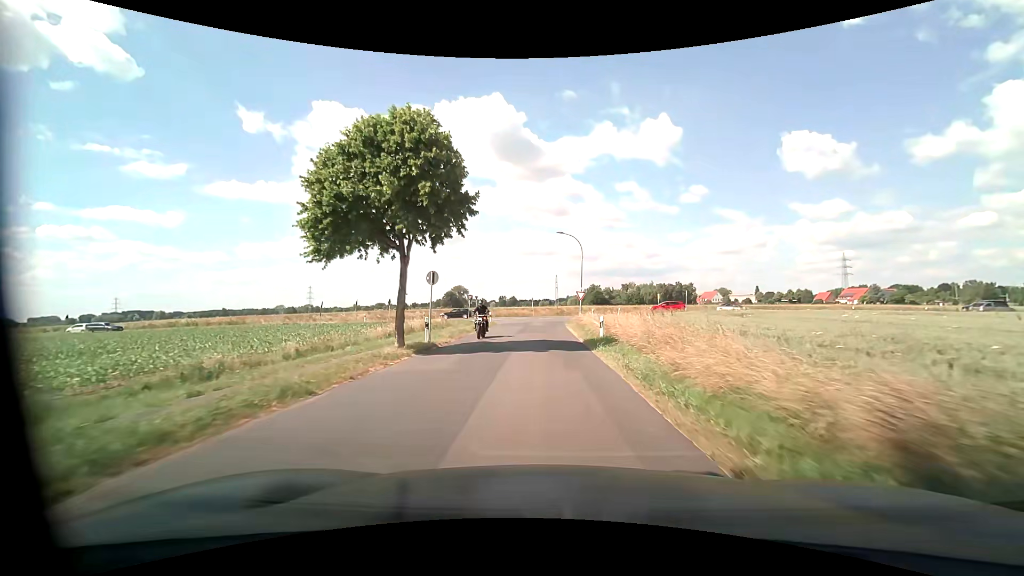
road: residential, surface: asphalt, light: Day
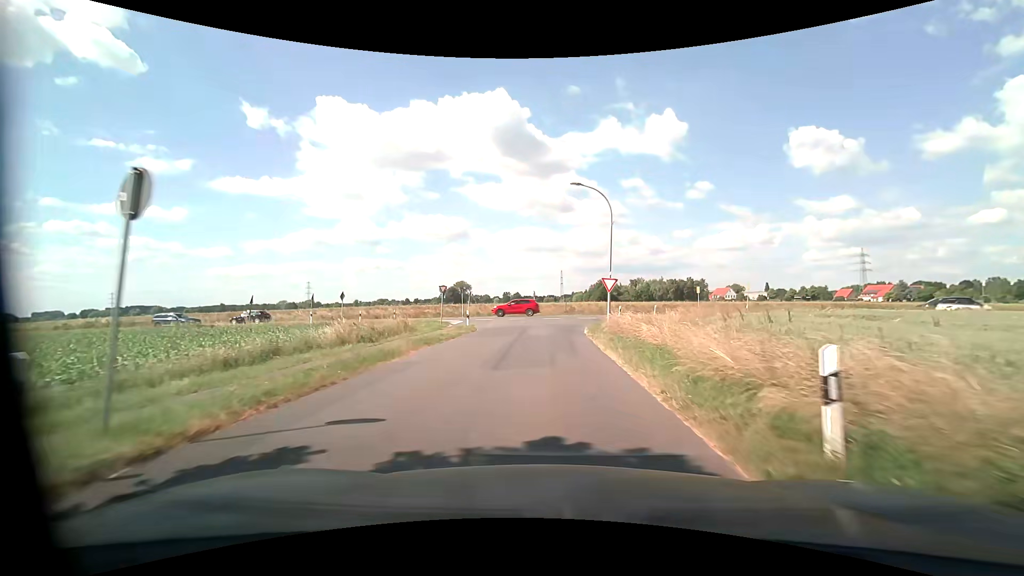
(0.0, +15.4) m; -1°
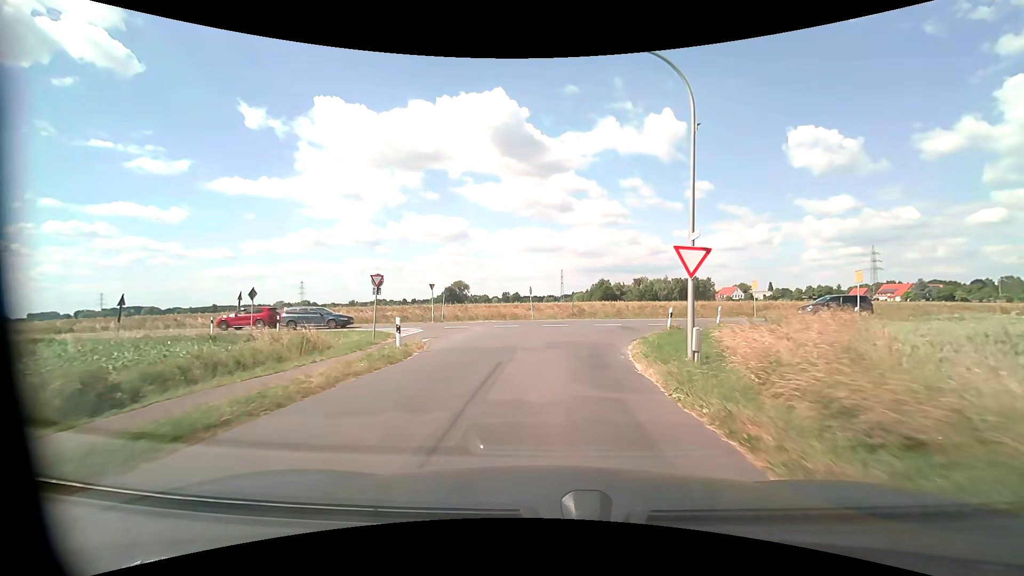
(0.0, +13.8) m; 0°
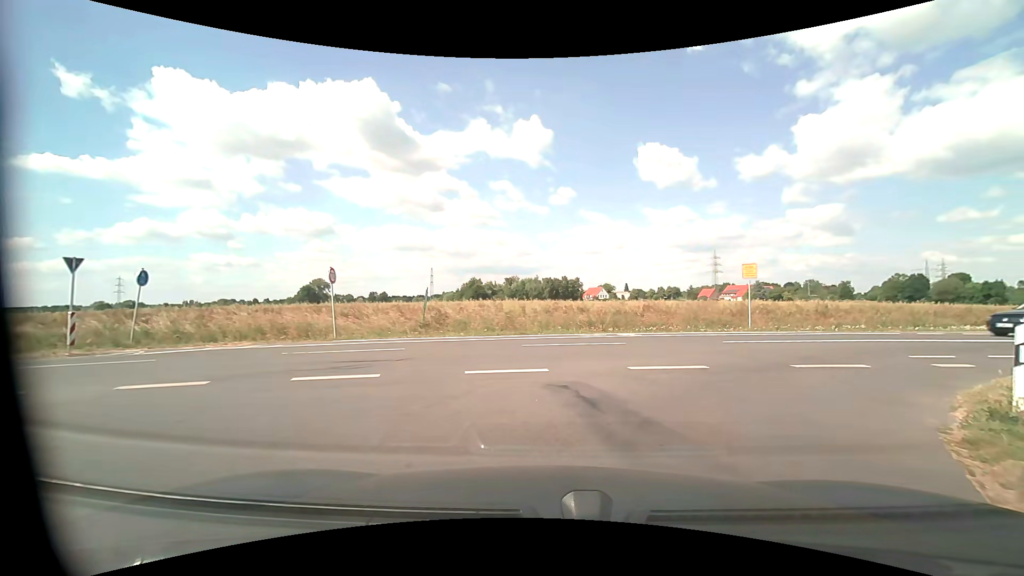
(+1.4, +19.8) m; +14°
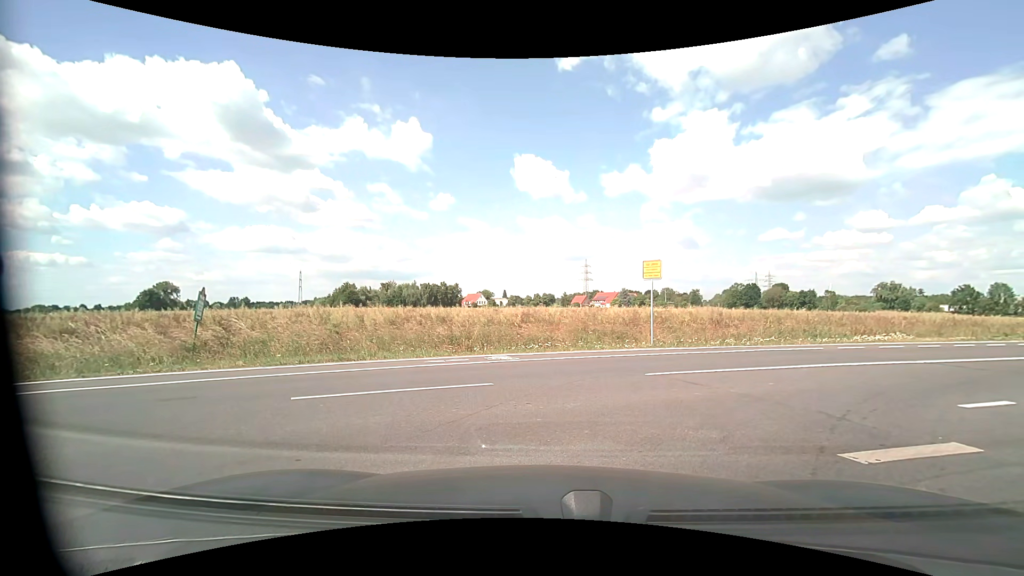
(+0.7, +5.7) m; +13°
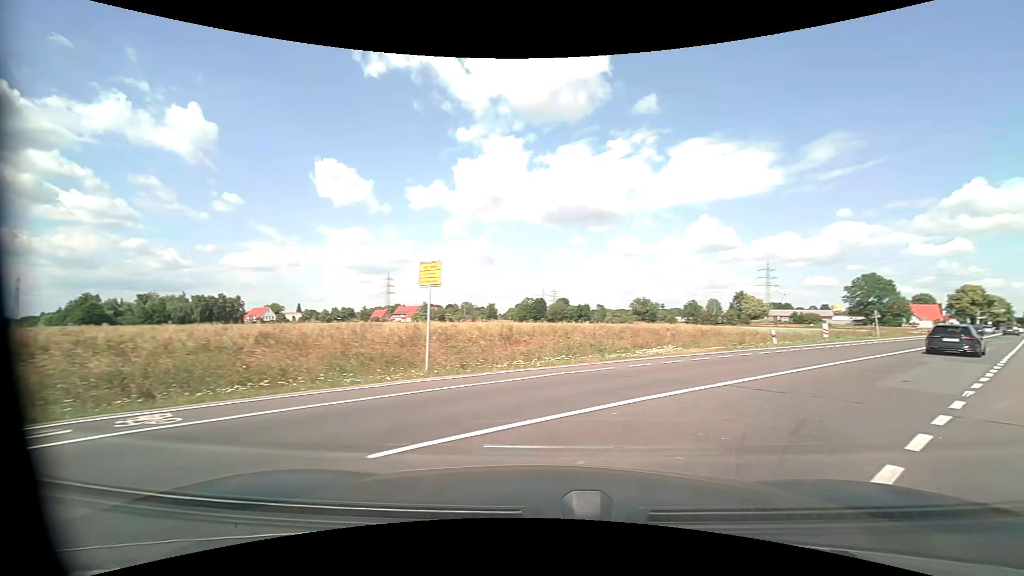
(+1.0, +4.8) m; +25°
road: tertiary
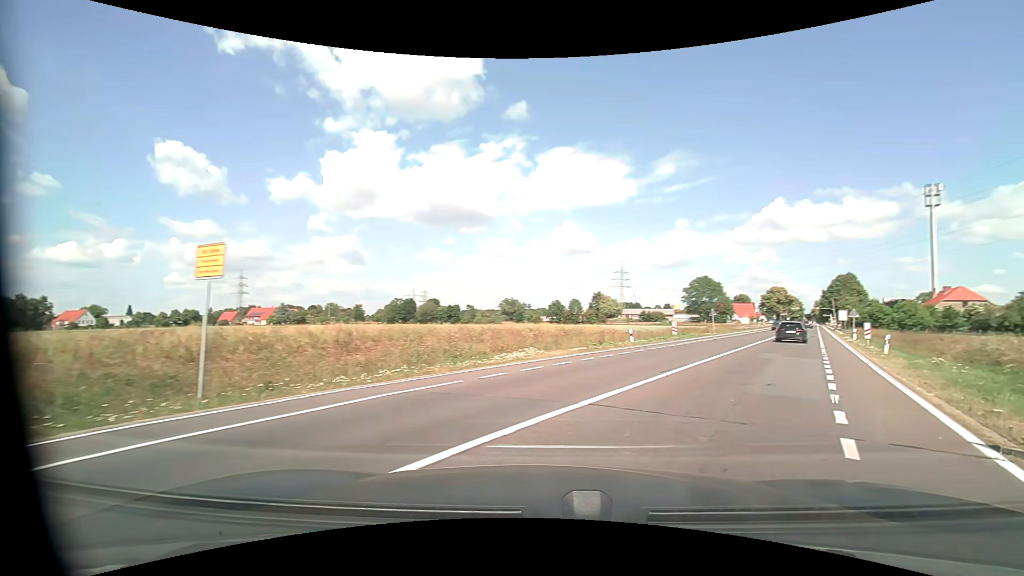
(+0.4, +3.0) m; +15°
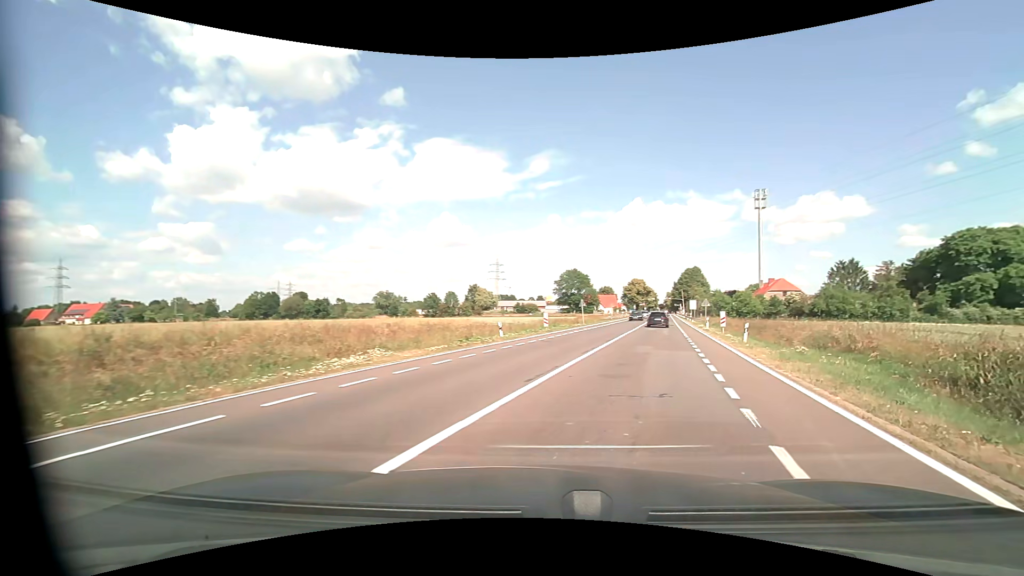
(+0.5, +3.8) m; +14°
(+1, +10) (+3, +20) (+6, +29) (+8, +39) (+10, +49) (+12, +59) (+14, +68) (+17, +78) (+19, +88) (+21, +98) m
